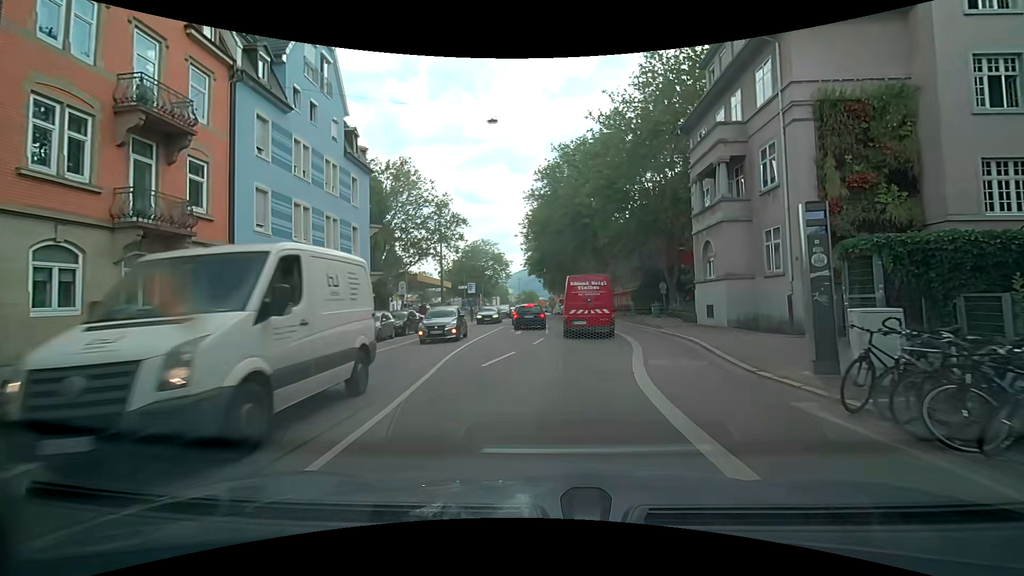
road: secondary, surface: asphalt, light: Day
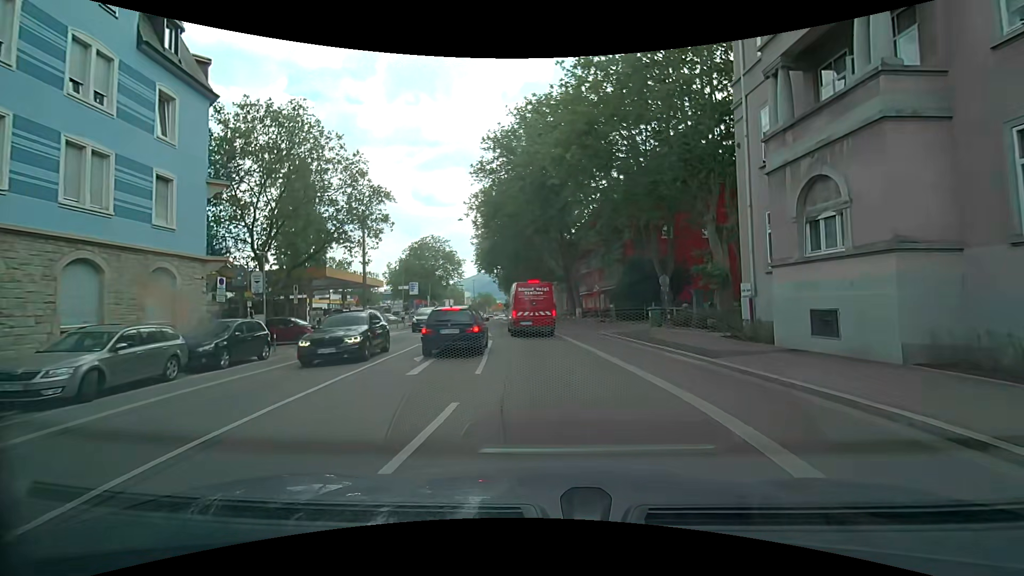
(+0.2, +12.8) m; +3°
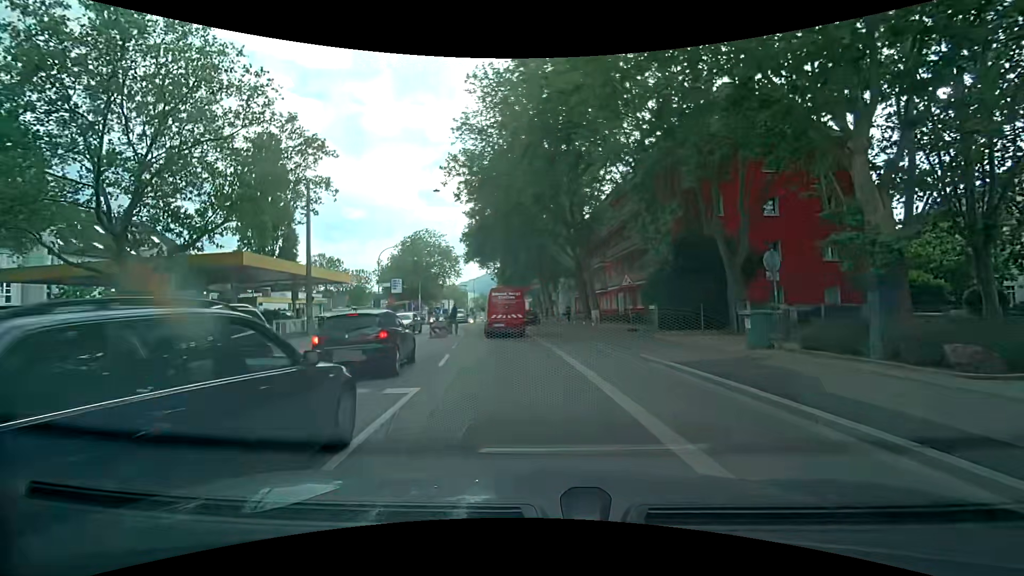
(+0.2, +12.1) m; -1°
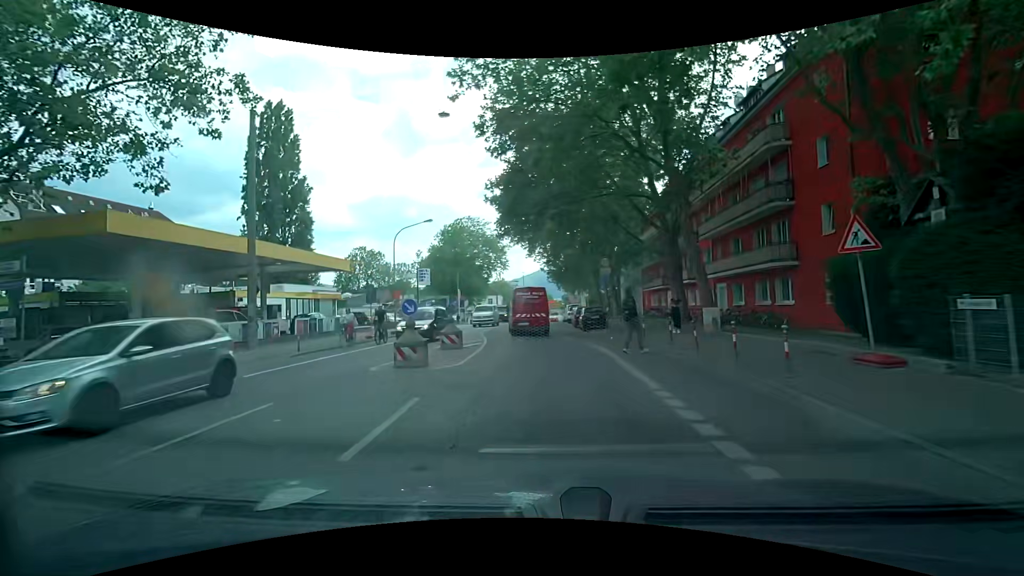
(-0.6, +13.8) m; -6°
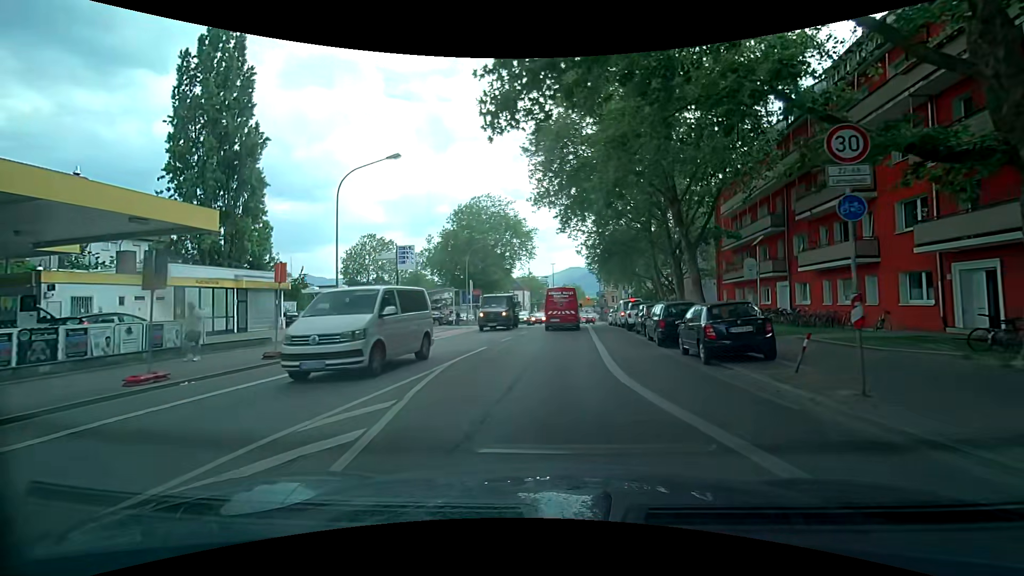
(-0.3, +18.4) m; -1°
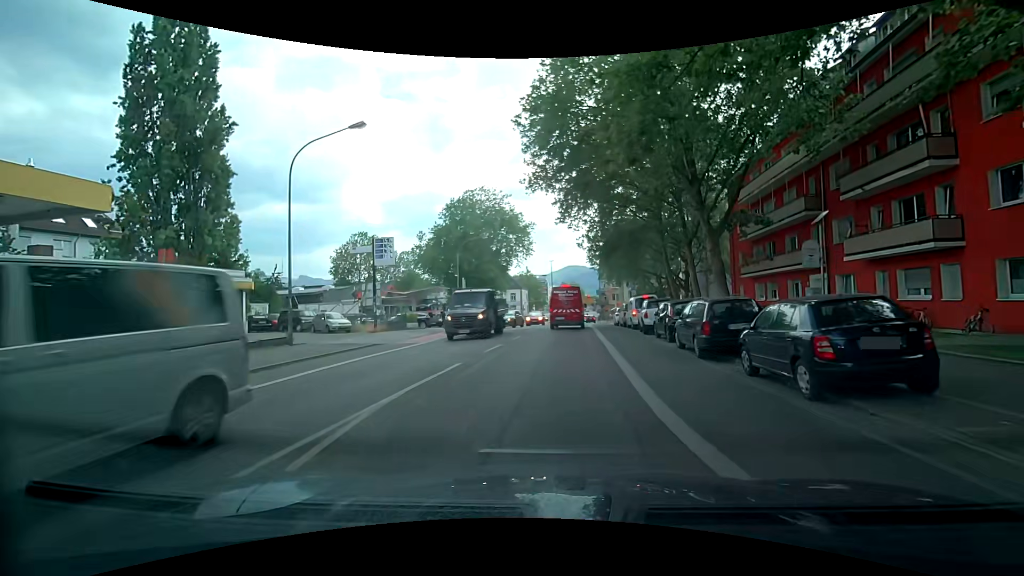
(-0.1, +4.8) m; -2°
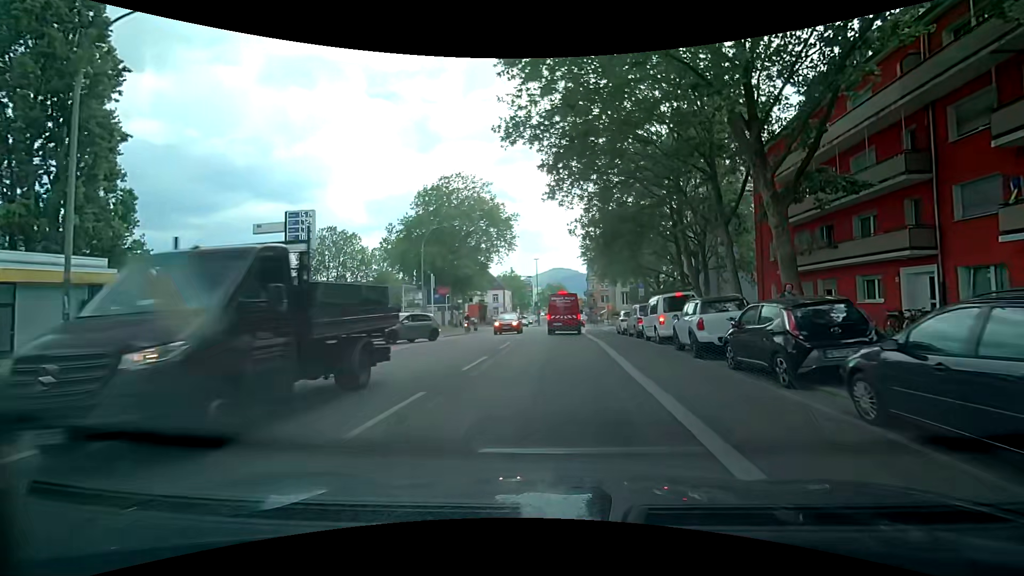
(+0.2, +9.6) m; +3°
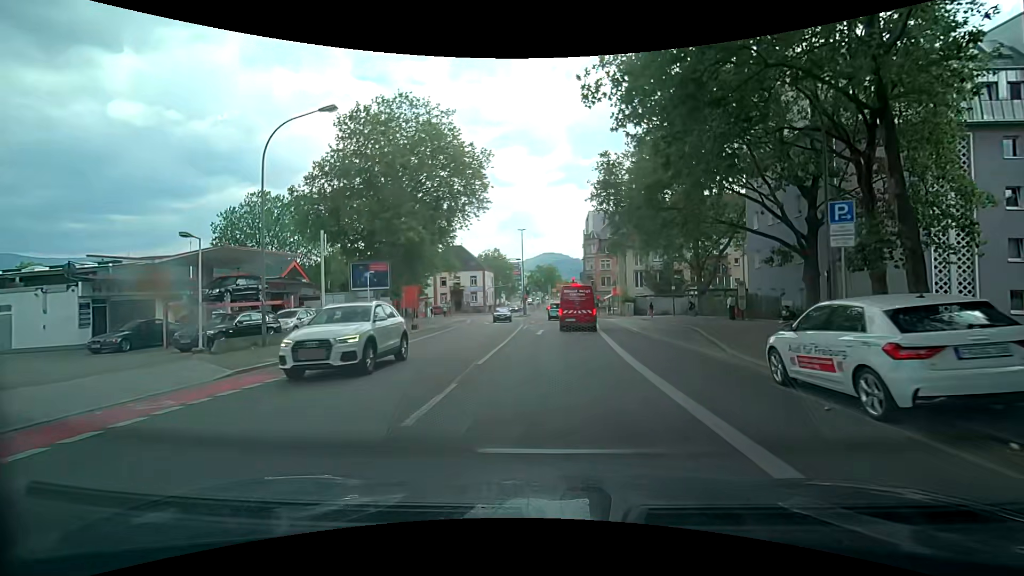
(+0.2, +23.2) m; -1°
(0, +10) (0, +20) (+1, +30) (0, +40) (0, +50) (0, +60) (+1, +70) (+1, +80) (+1, +90) (-4, +97) m
